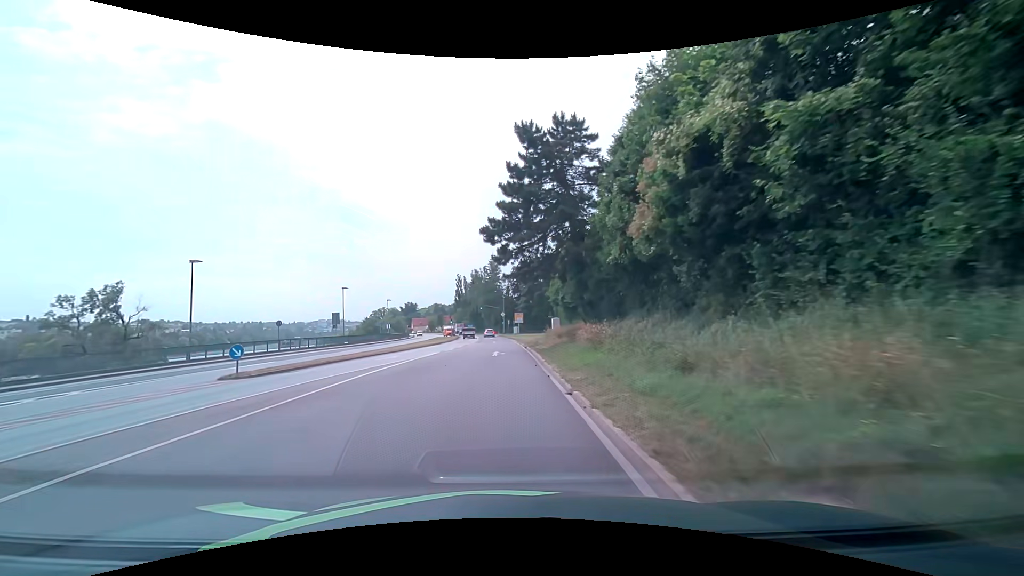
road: primary_link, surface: asphalt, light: Day
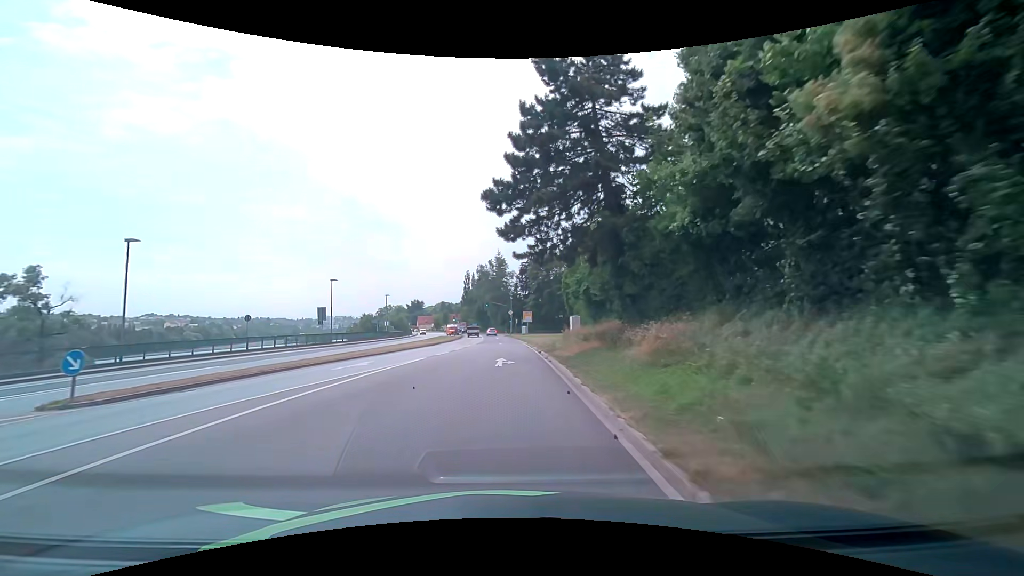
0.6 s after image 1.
(-0.1, +7.8) m; -1°
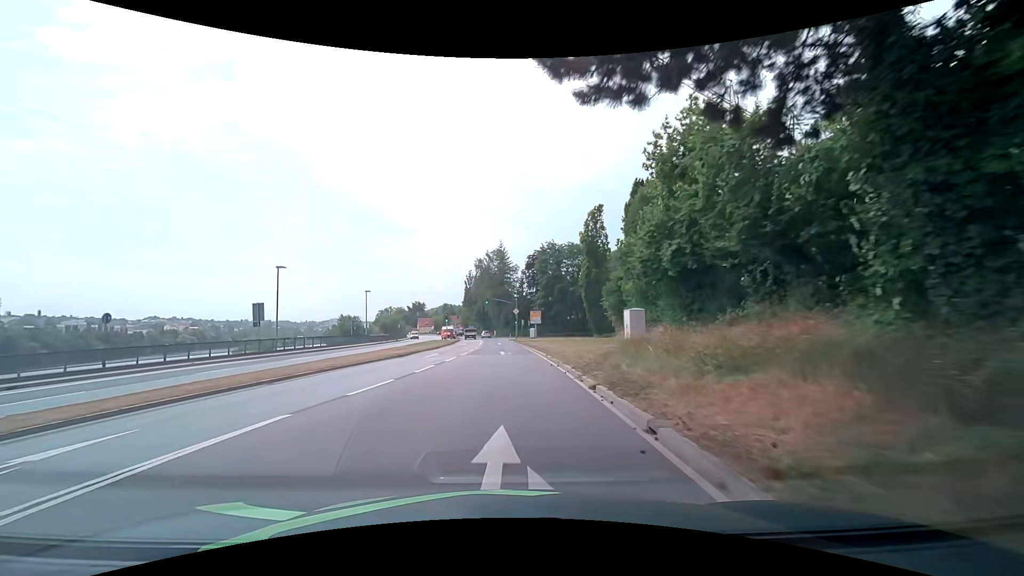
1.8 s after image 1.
(-0.1, +15.6) m; 0°
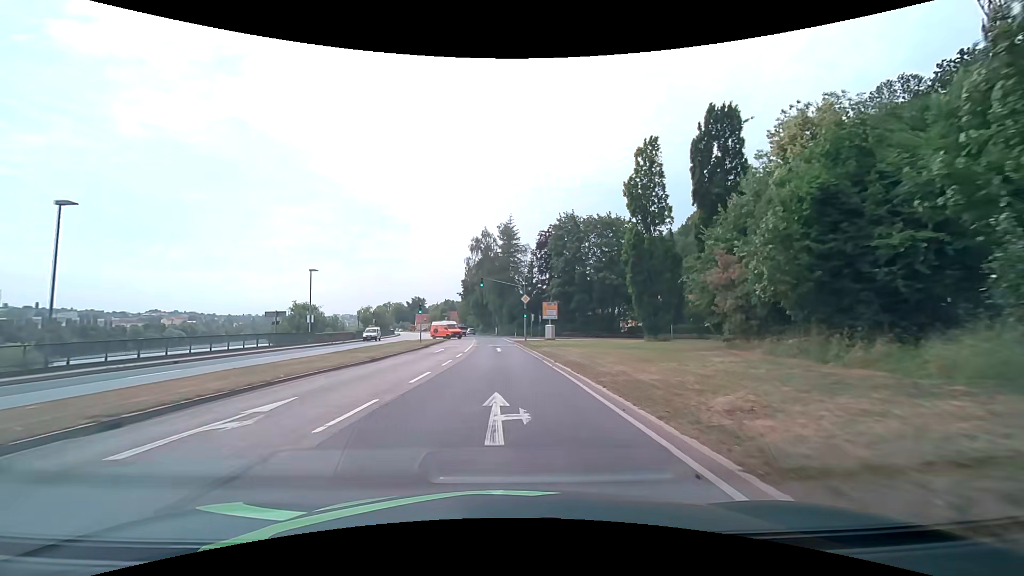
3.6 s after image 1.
(-0.1, +22.9) m; 0°
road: primary
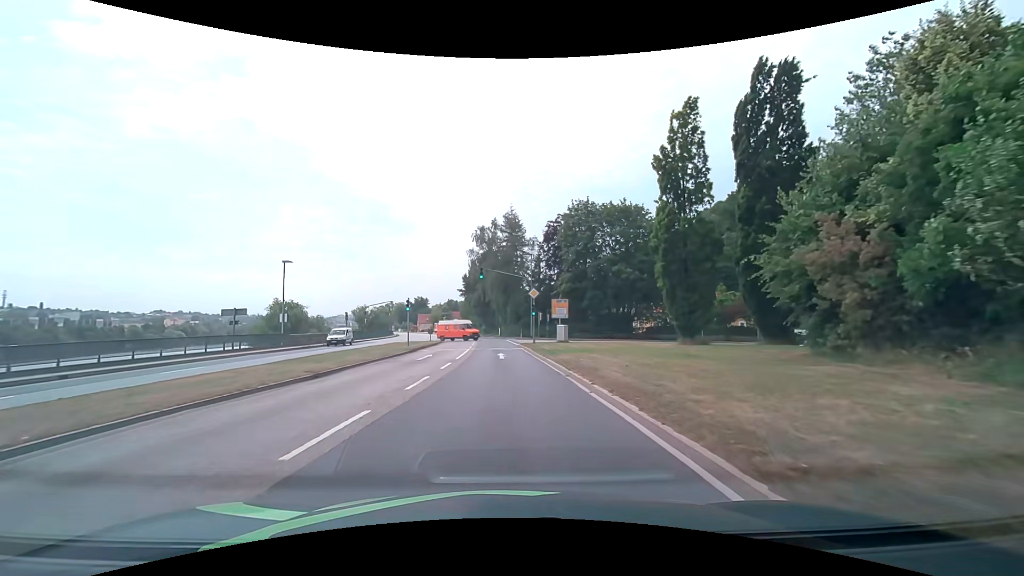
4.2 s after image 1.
(-0.1, +7.5) m; -1°
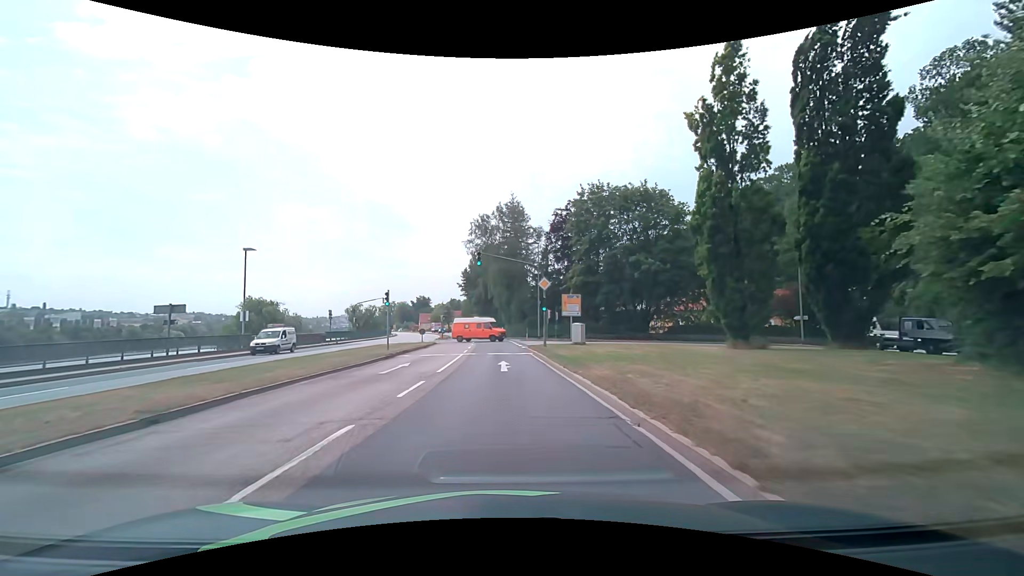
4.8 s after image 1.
(0.0, +7.5) m; -1°
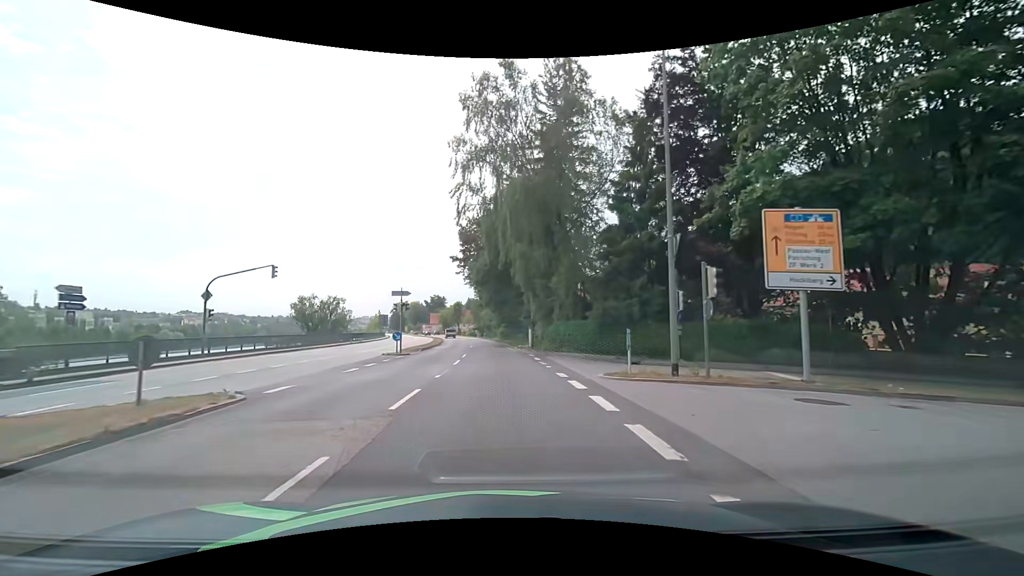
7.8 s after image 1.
(-0.6, +38.0) m; -3°
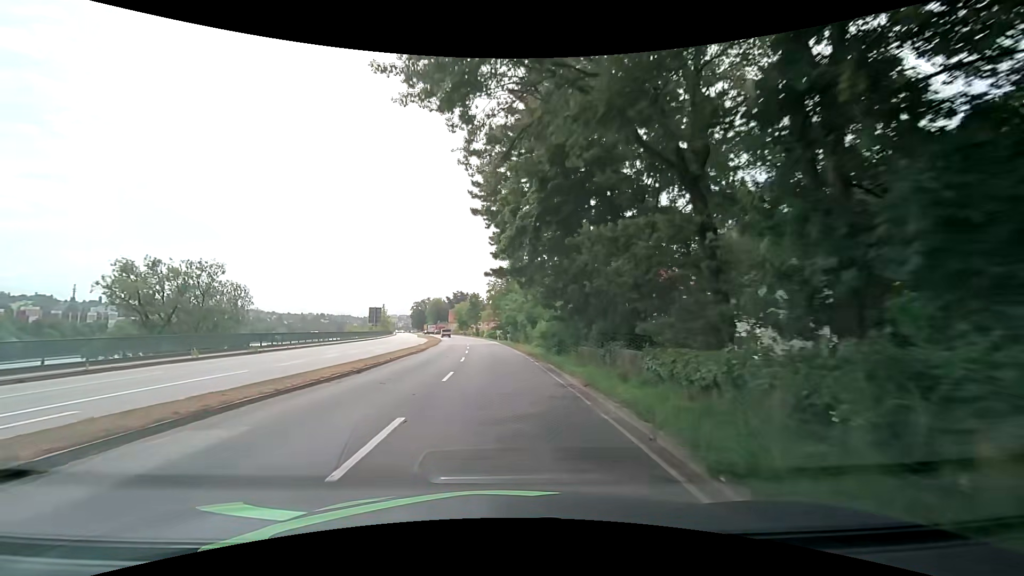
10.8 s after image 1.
(-0.7, +38.0) m; -2°
(0, +10) (-1, +20) (-1, +30) (-2, +40) (-3, +50) (-4, +60) (-5, +70) (-6, +80) (-8, +90) (-10, +99) m
